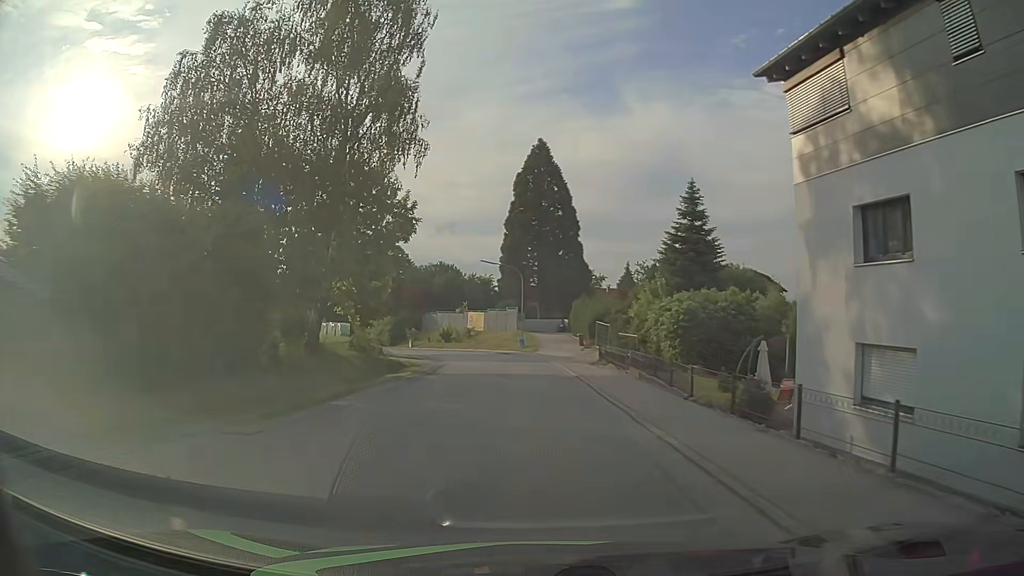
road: tertiary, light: Day
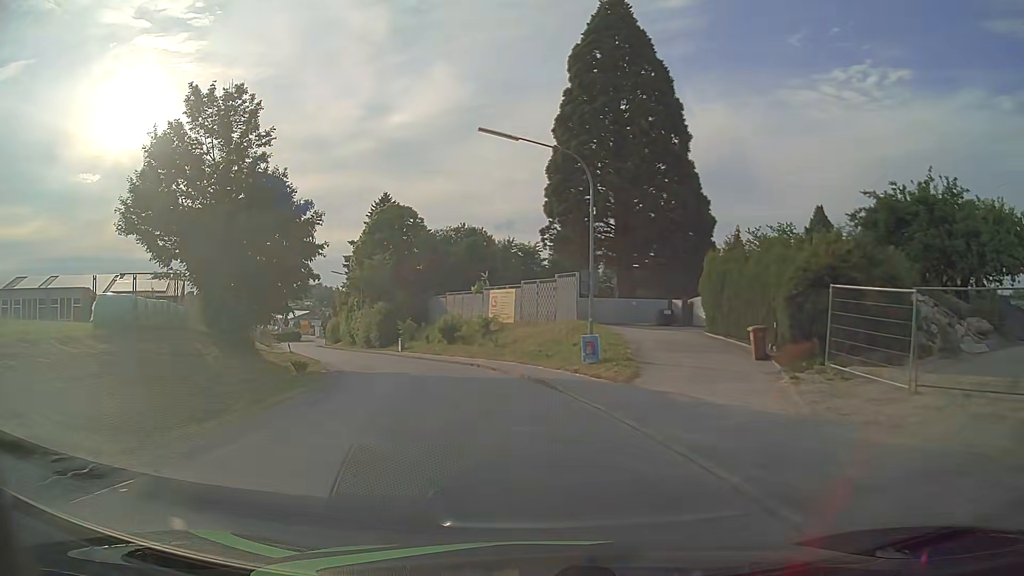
(-0.8, +35.0) m; -4°
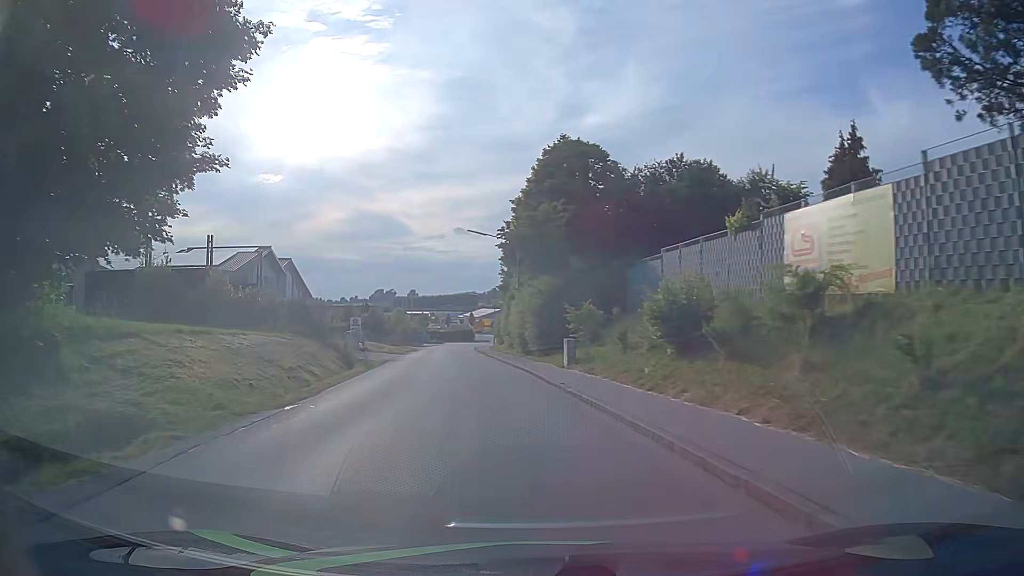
(-4.1, +28.0) m; -17°
(-1, +10) (-2, +20) (-3, +30) (-4, +40) (-6, +50) (-7, +60) (-9, +69) (-10, +79) (-10, +89) (-10, +99) m
